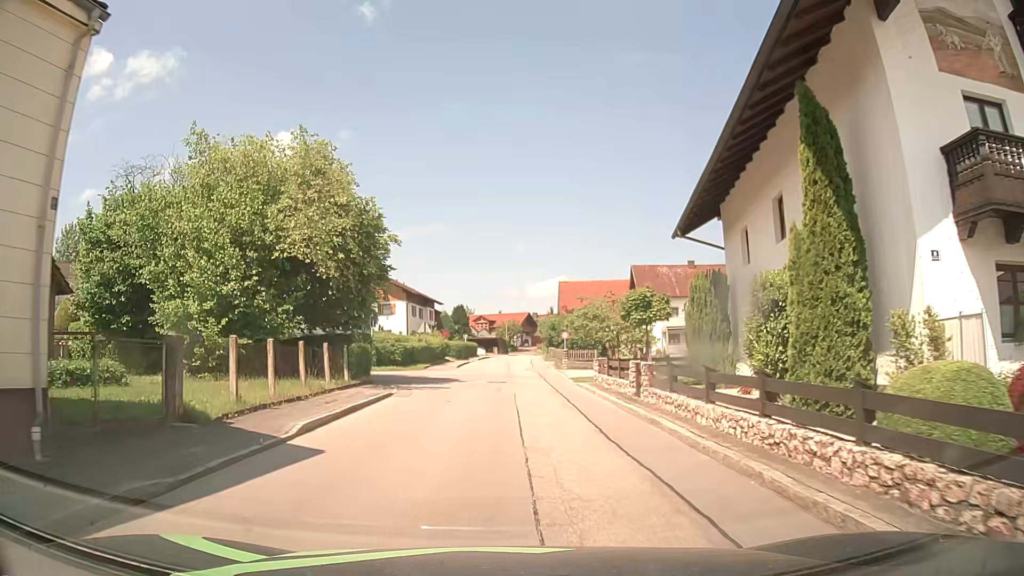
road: tertiary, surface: asphalt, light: Day
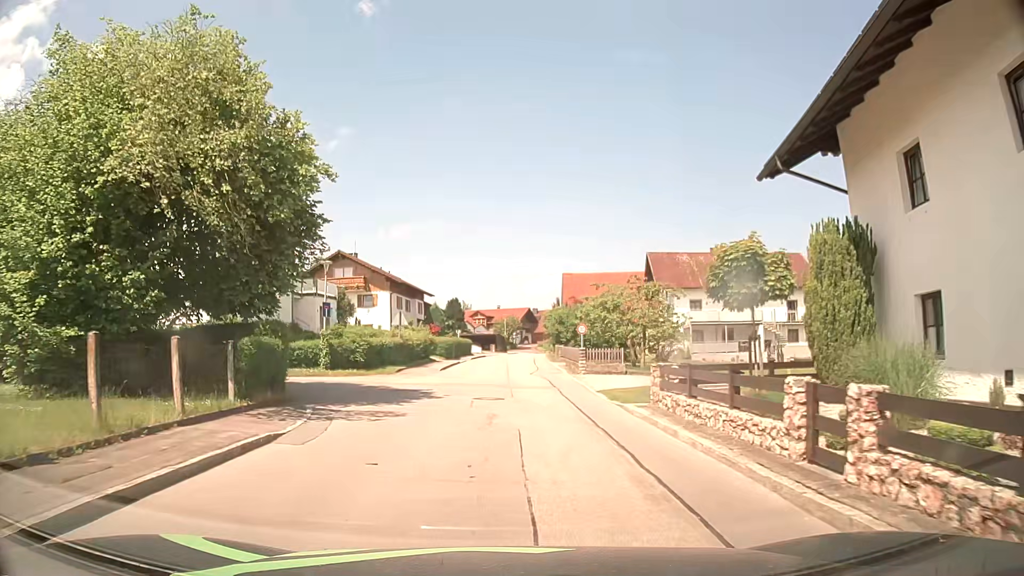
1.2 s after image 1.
(0.0, +9.2) m; +1°
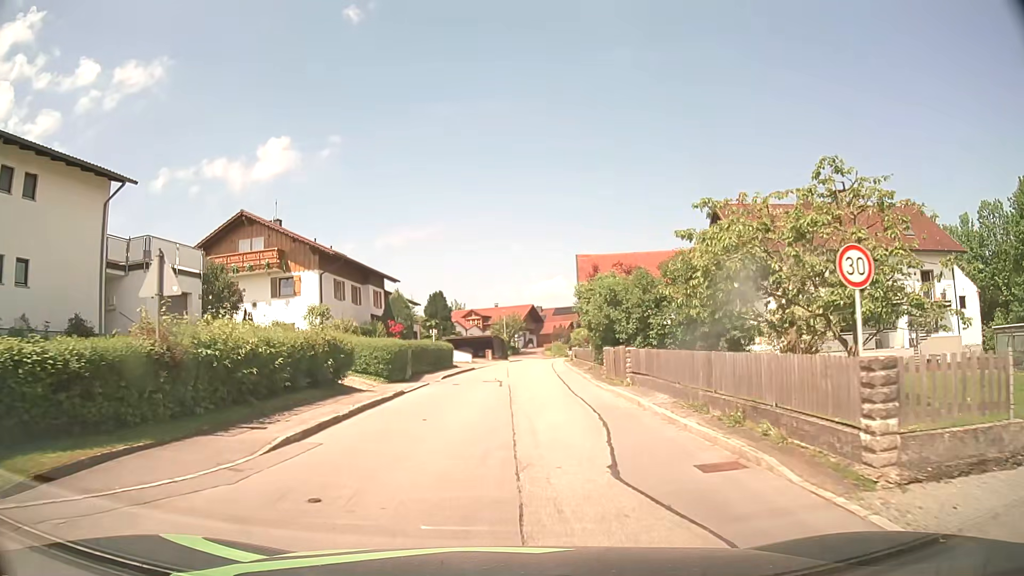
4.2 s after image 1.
(-0.1, +23.3) m; -1°
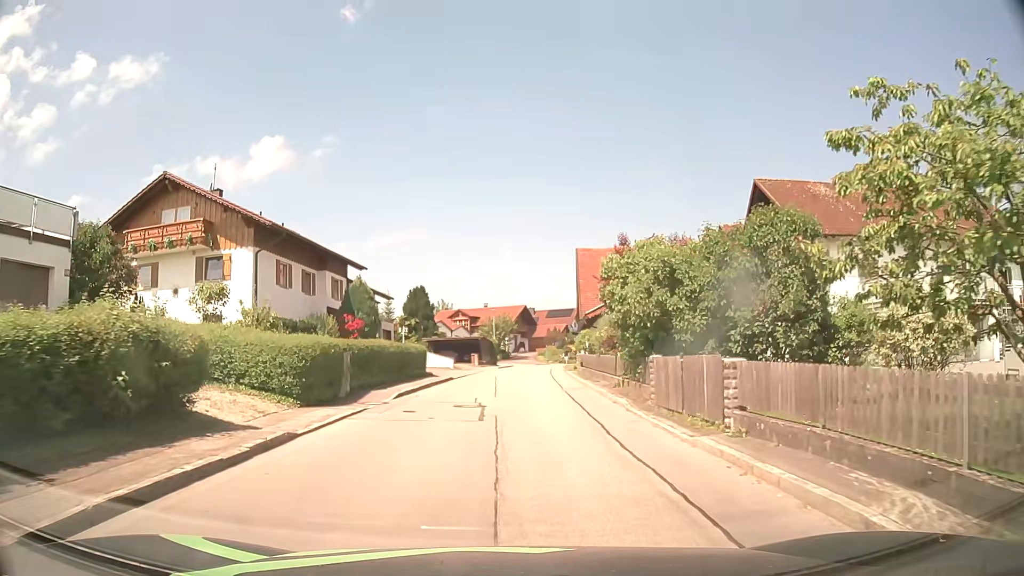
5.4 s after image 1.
(+0.1, +9.3) m; +1°
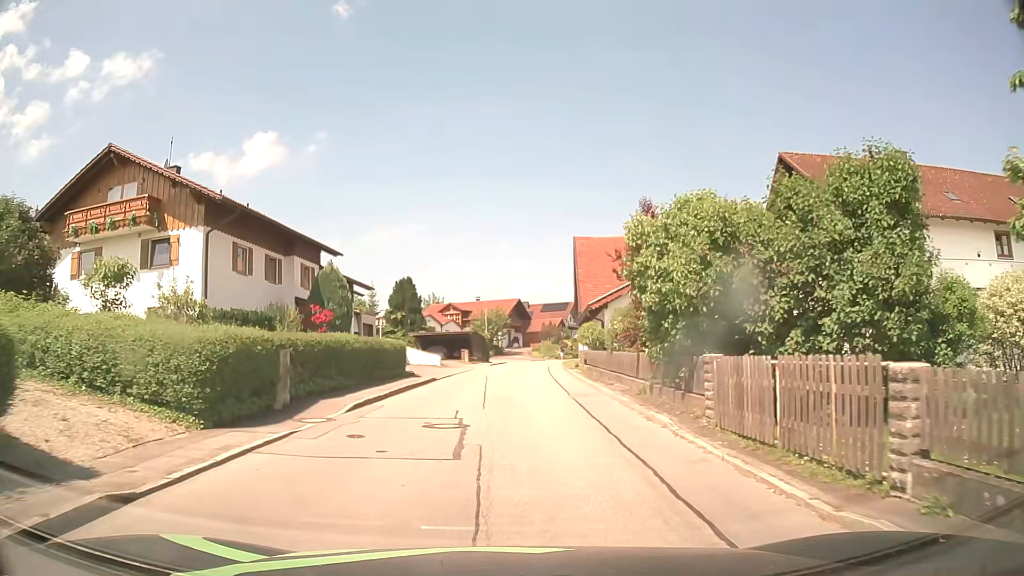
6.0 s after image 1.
(0.0, +4.6) m; +1°
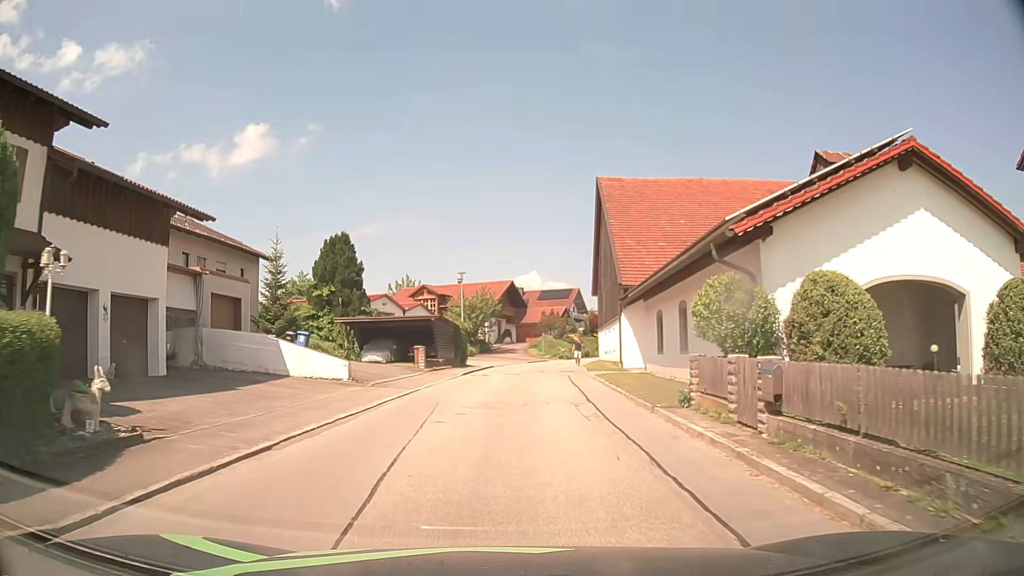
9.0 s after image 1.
(+0.1, +23.1) m; 0°
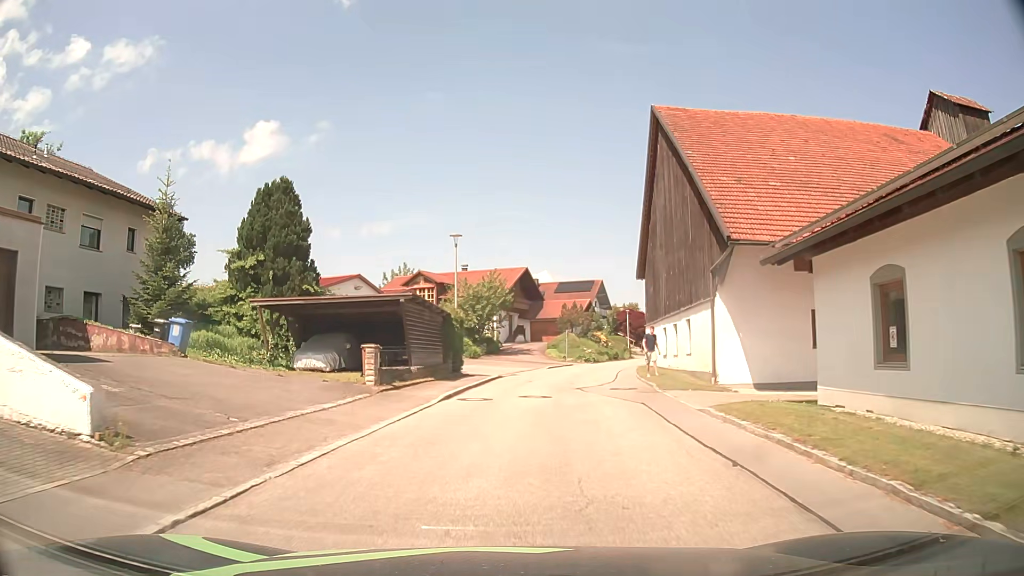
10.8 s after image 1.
(-0.2, +14.0) m; -1°
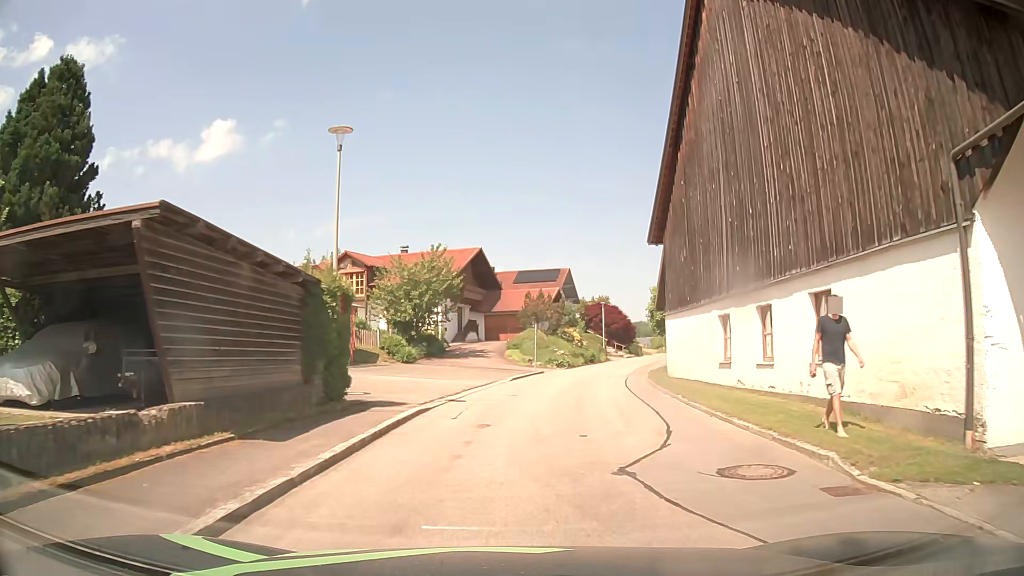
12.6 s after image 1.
(+0.4, +14.0) m; +4°
(0, +10) (+2, +20) (+4, +30) (+6, +39) (+8, +49) (+11, +59) (+14, +68) (+17, +78) (+20, +87) (+23, +97) m
